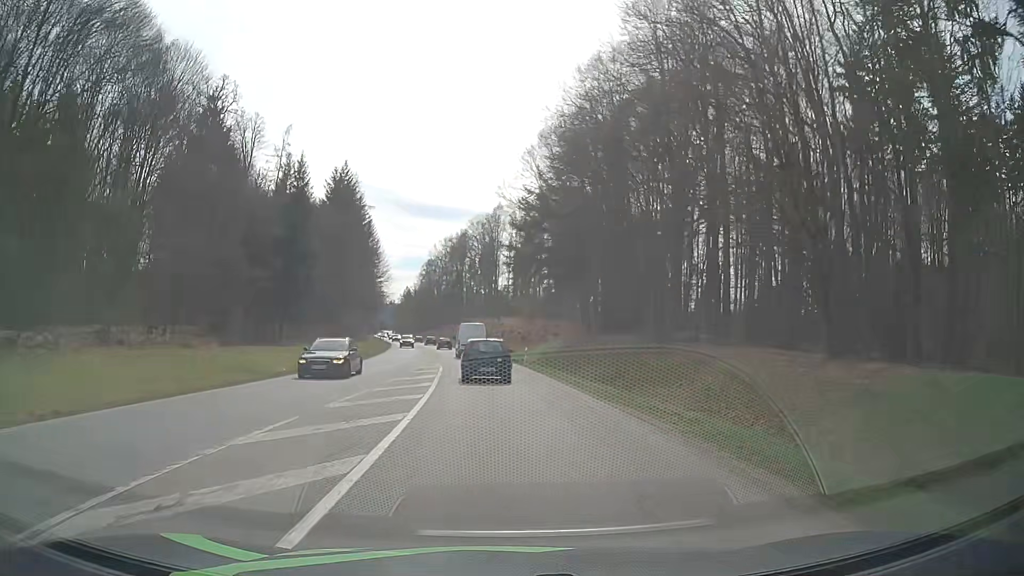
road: secondary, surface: asphalt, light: Day
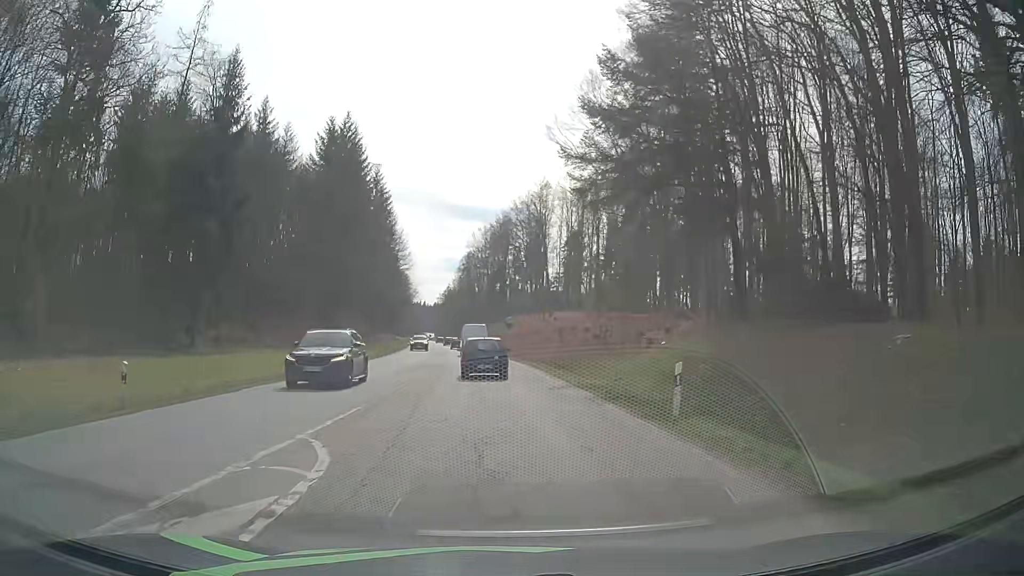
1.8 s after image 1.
(-0.9, +29.4) m; -4°
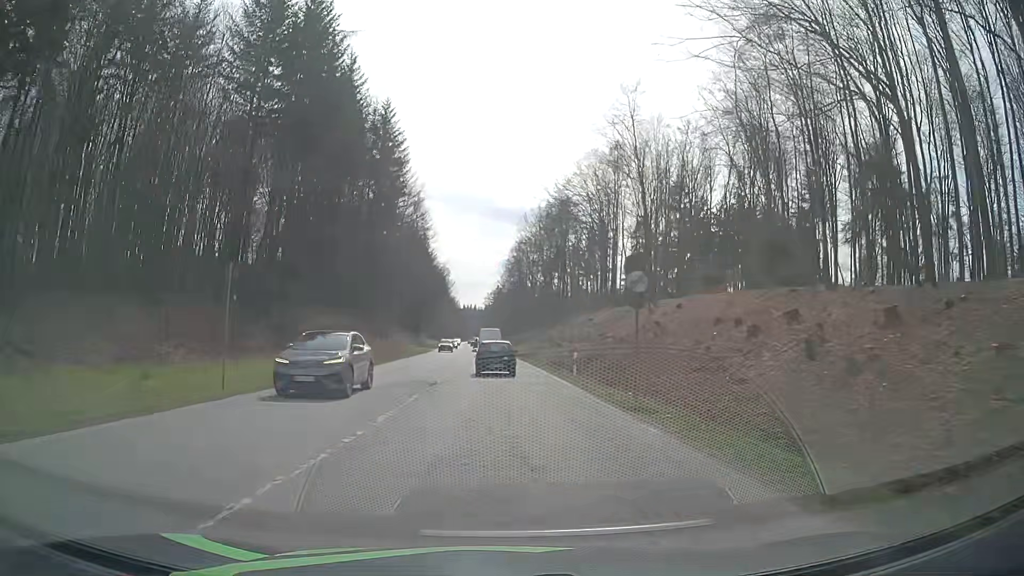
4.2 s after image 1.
(-1.7, +39.2) m; -5°
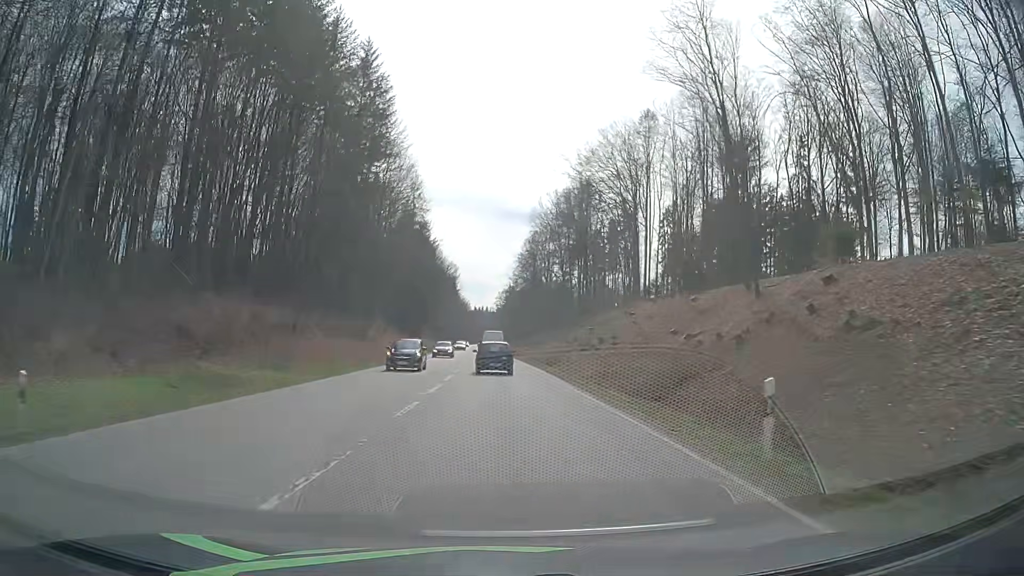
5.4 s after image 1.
(-0.2, +20.2) m; -1°
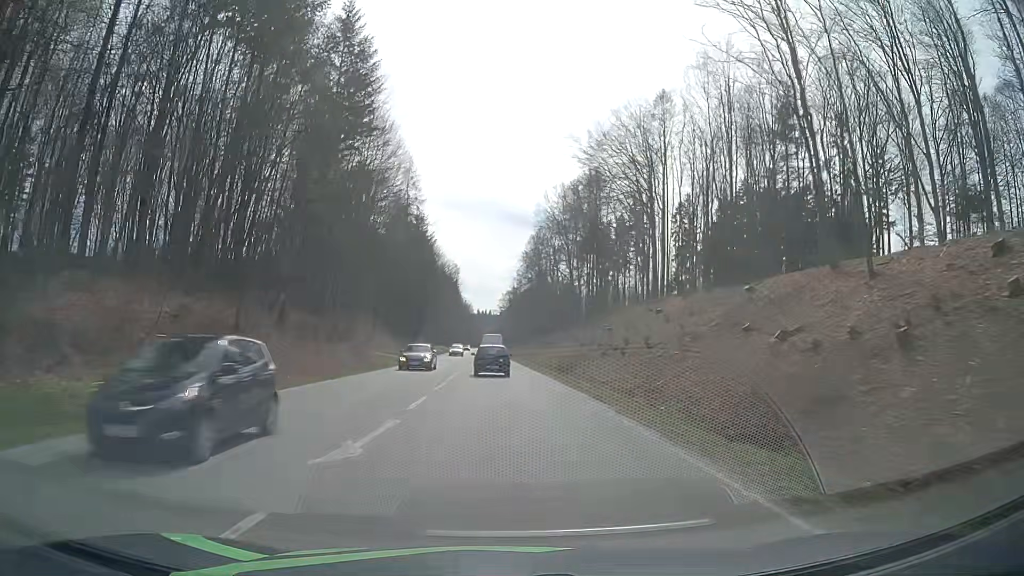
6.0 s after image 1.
(0.0, +10.3) m; 0°
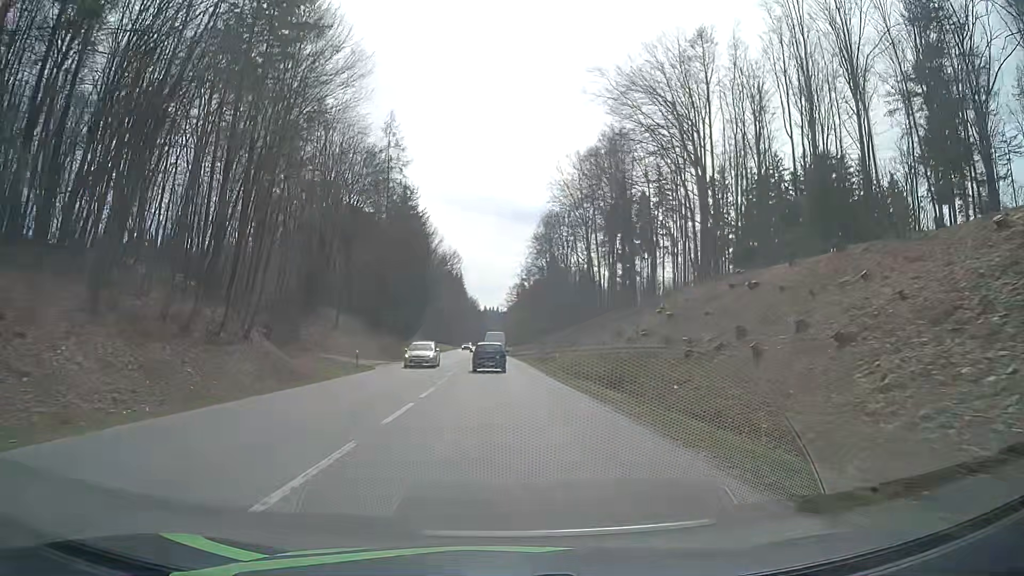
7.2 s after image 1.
(-0.1, +21.0) m; -1°
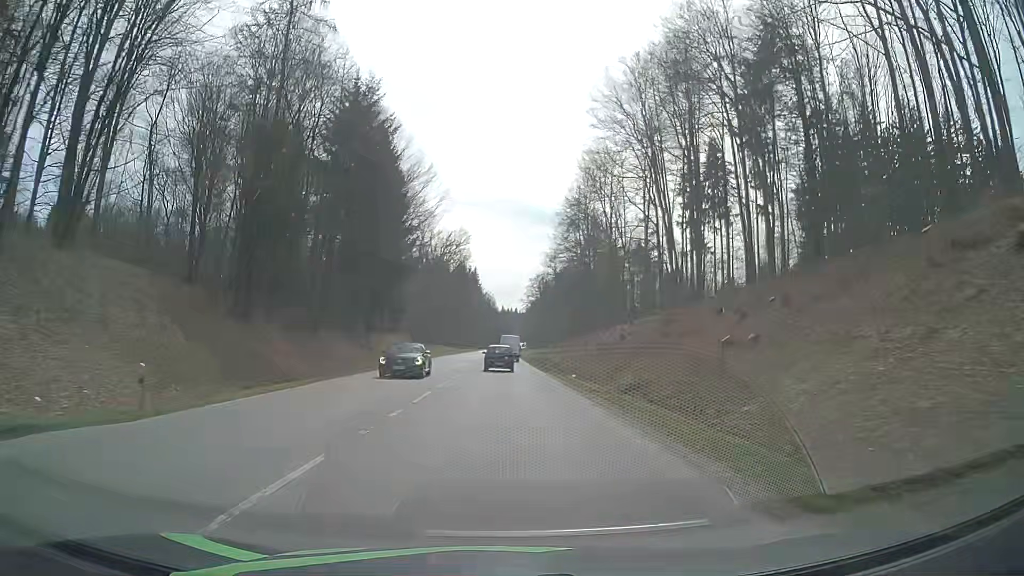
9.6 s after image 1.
(-0.6, +43.6) m; -2°
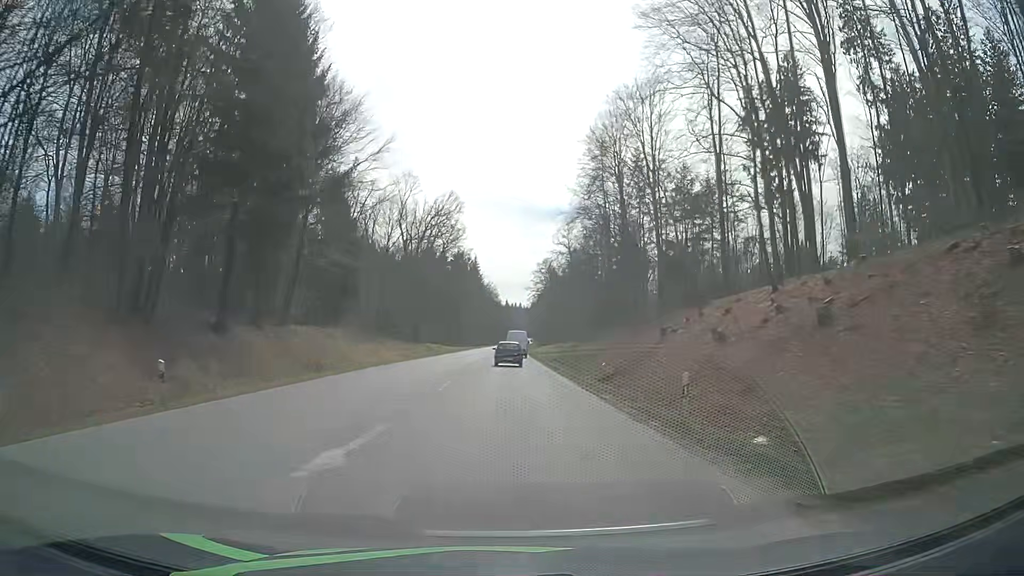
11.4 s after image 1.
(-0.1, +34.0) m; -1°
(0, +10) (0, +20) (0, +30) (0, +40) (0, +50) (0, +60) (0, +70) (+1, +80) (+1, +90) (+1, +100) m
